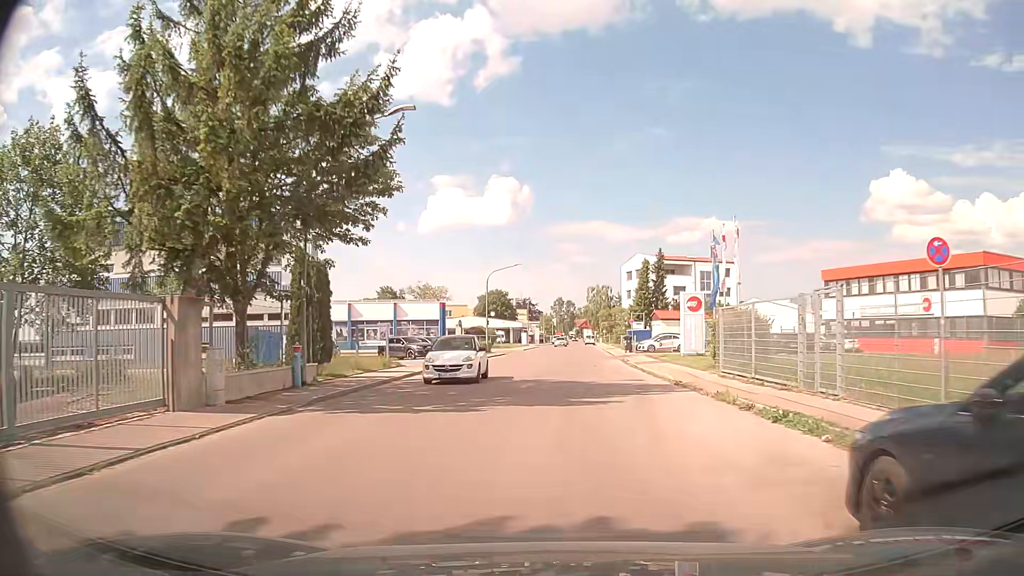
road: residential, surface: asphalt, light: Day
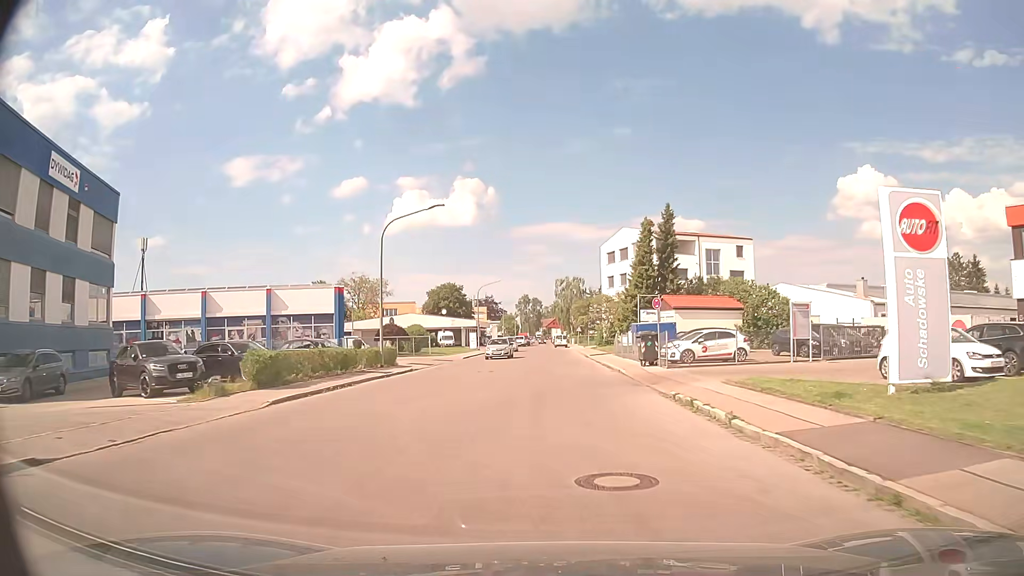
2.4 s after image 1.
(+1.1, +26.5) m; +3°
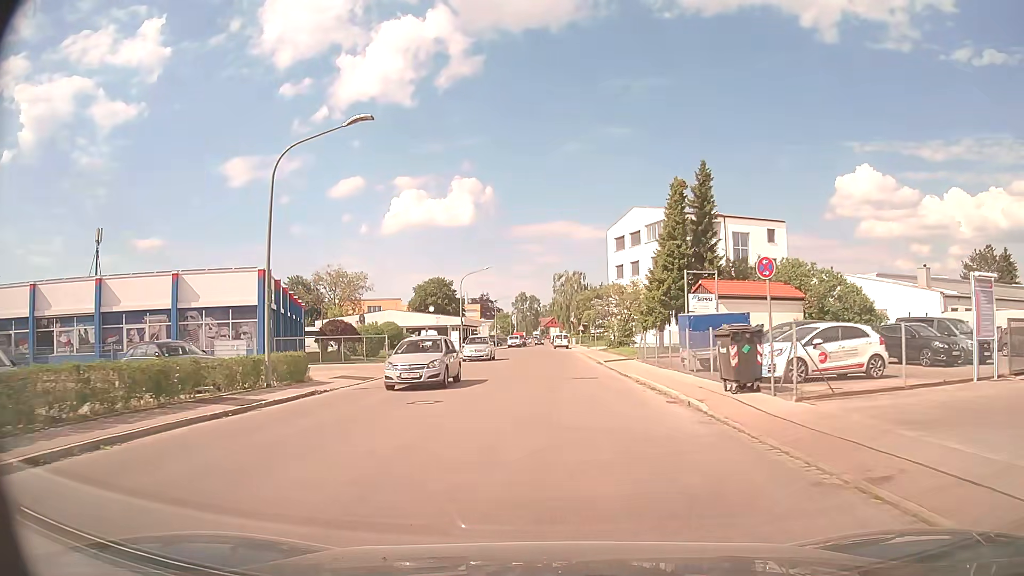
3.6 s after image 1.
(0.0, +13.2) m; 0°
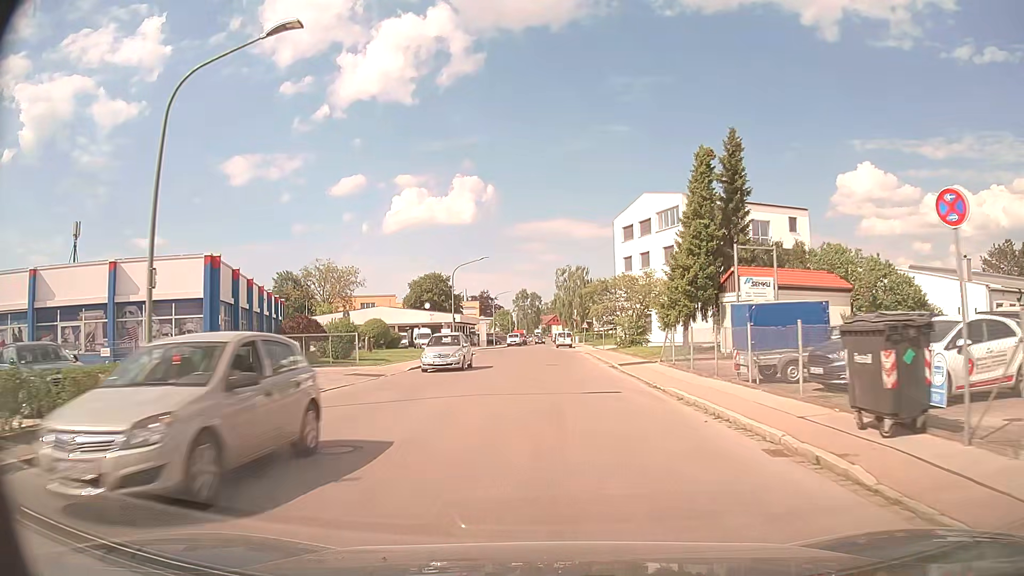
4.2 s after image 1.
(0.0, +6.3) m; 0°
(0, +10) (0, +20) (0, +30) (0, +40) (0, +50) (0, +60) (-1, +70) (-1, +80) (0, +90) (+1, +100) m
